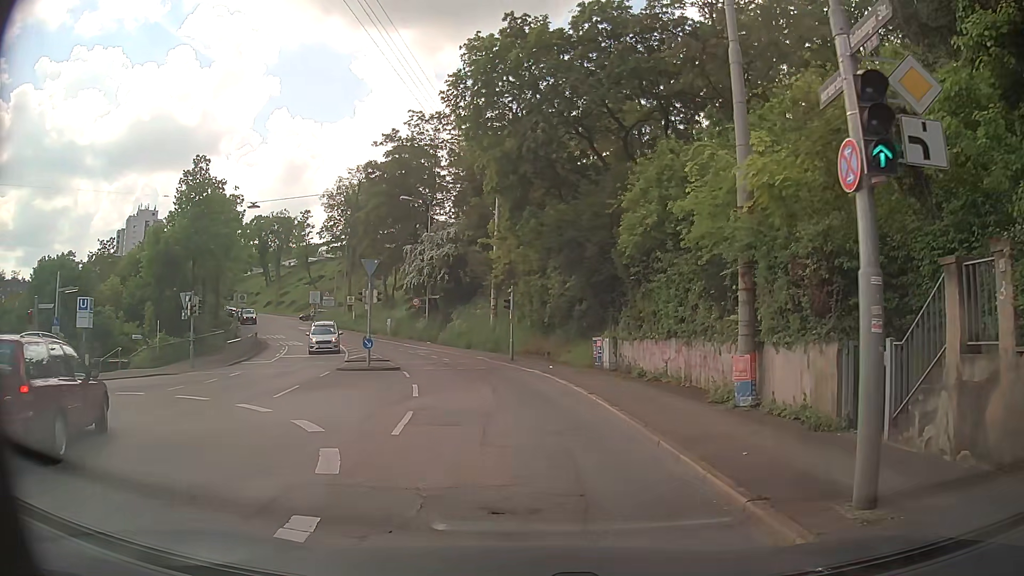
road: secondary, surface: asphalt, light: Day
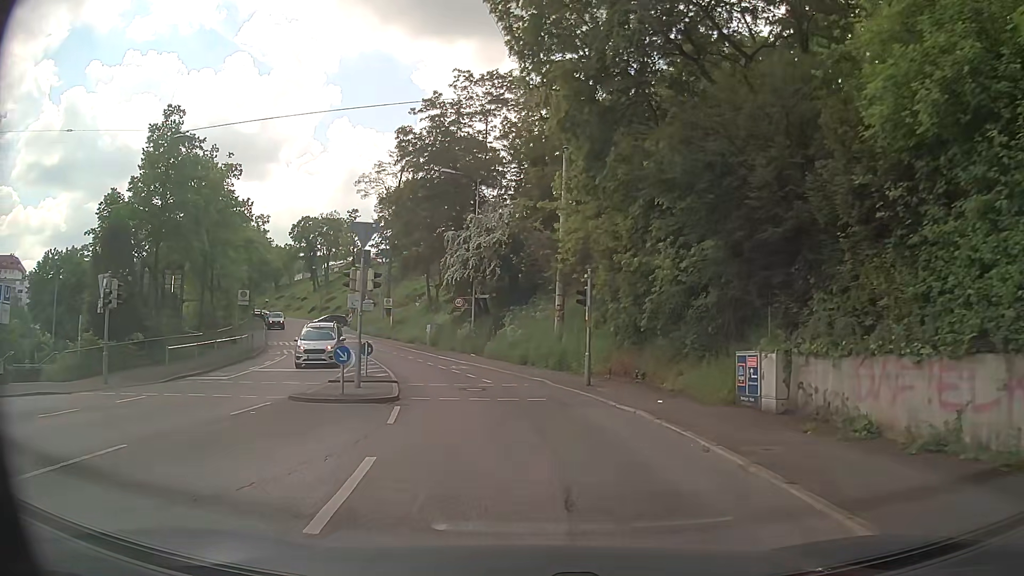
(-0.8, +11.5) m; -6°
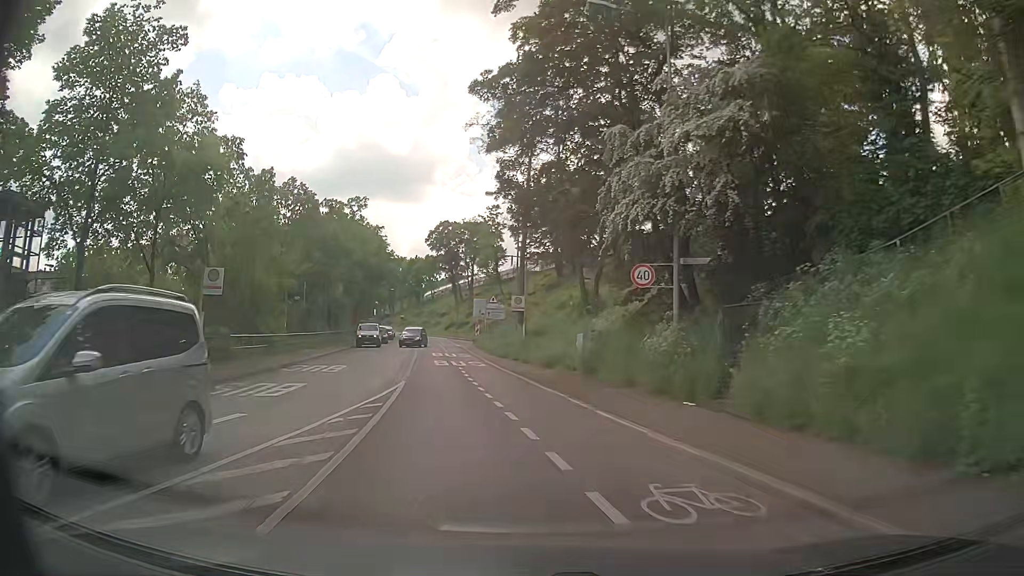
(-2.6, +22.5) m; -14°
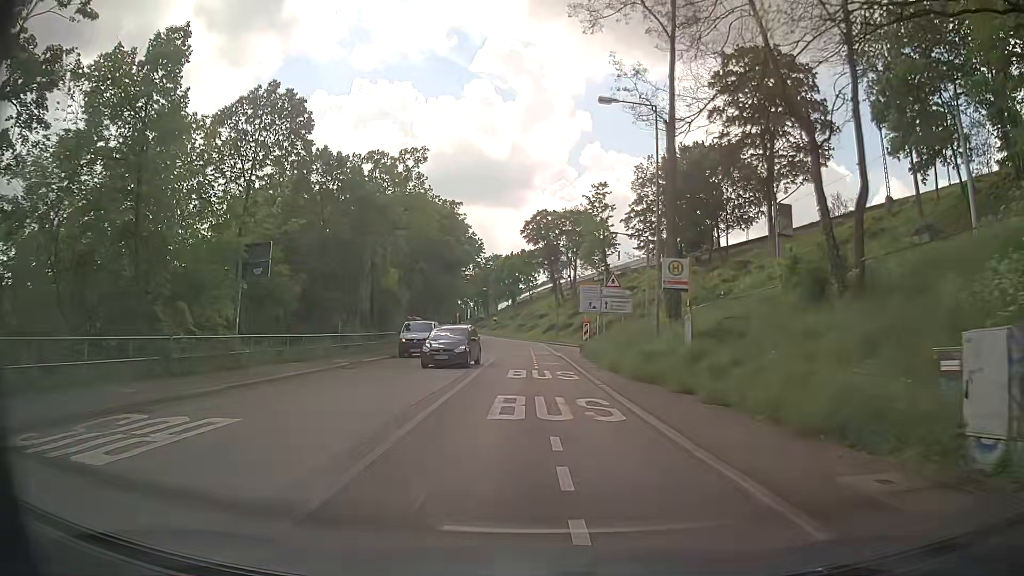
(-1.6, +19.0) m; -8°
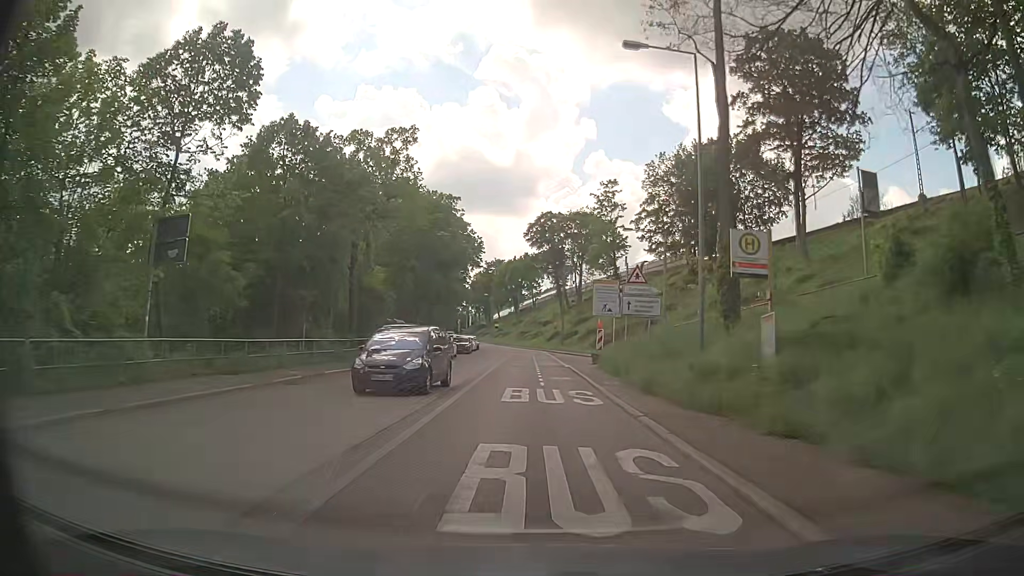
(-0.1, +6.1) m; -1°
